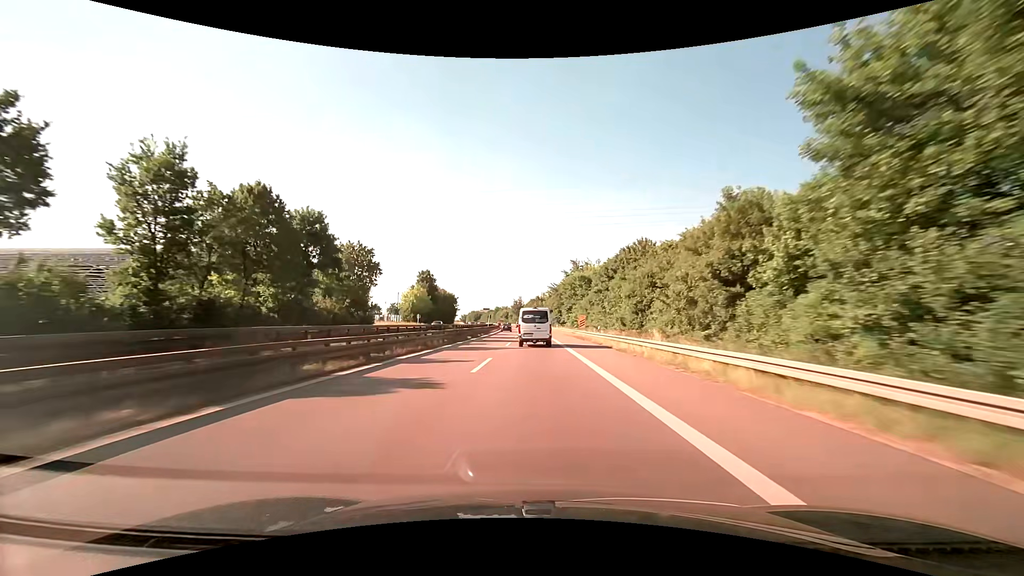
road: trunk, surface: asphalt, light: Day
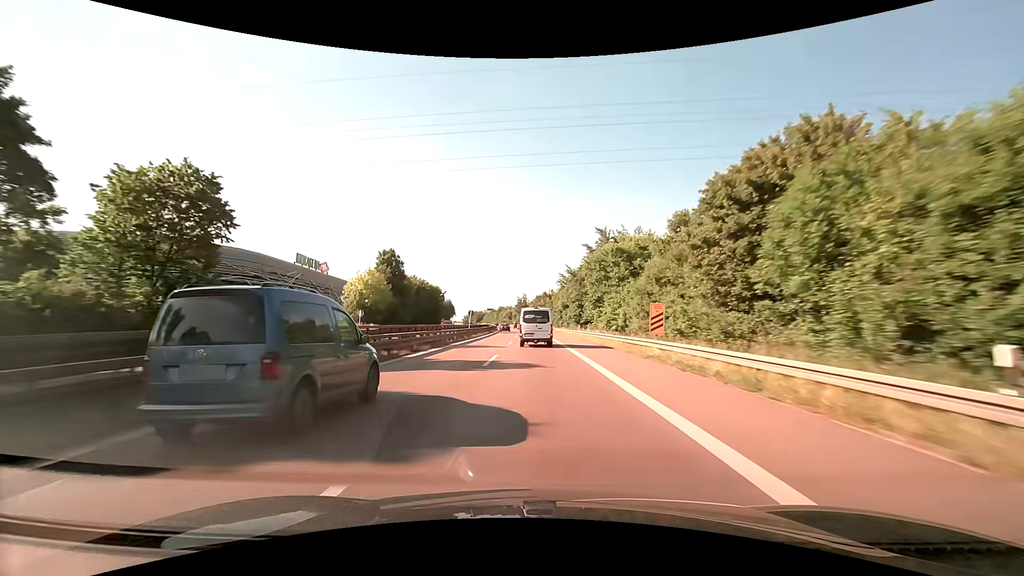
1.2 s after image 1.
(-0.3, +33.8) m; -1°
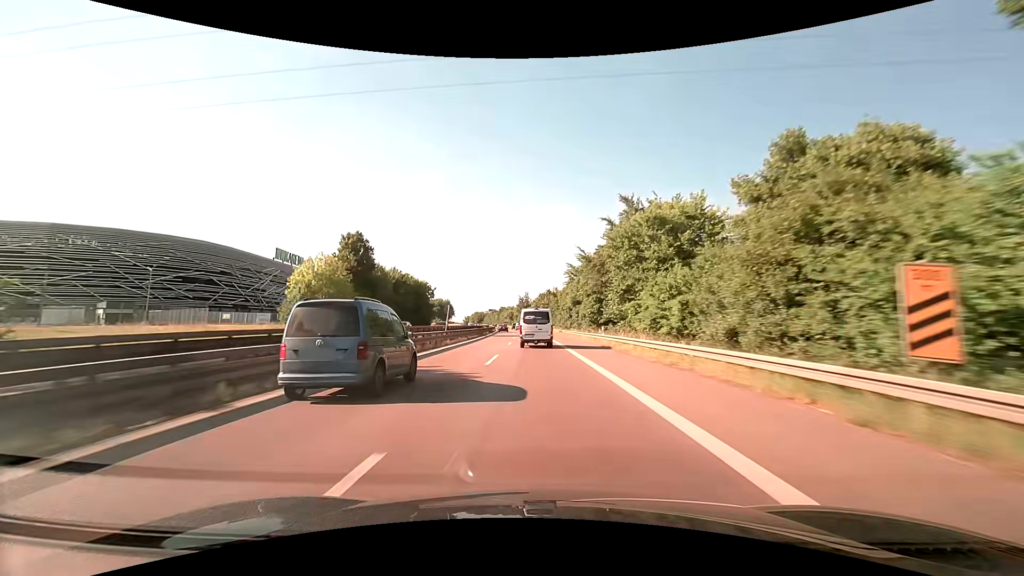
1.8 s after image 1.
(0.0, +16.9) m; 0°
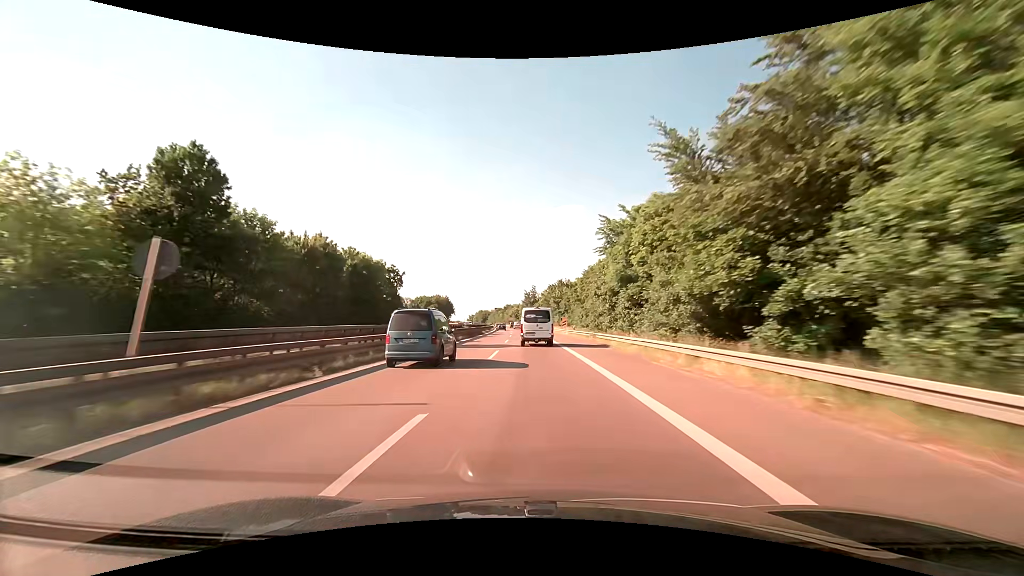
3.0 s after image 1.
(-0.3, +33.6) m; -1°
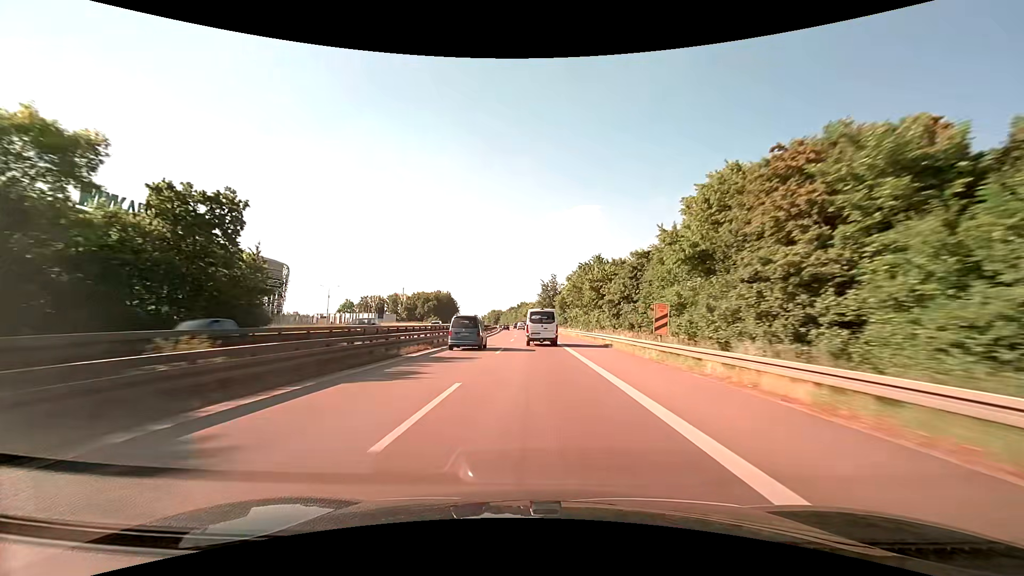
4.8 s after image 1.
(-0.9, +49.9) m; -2°
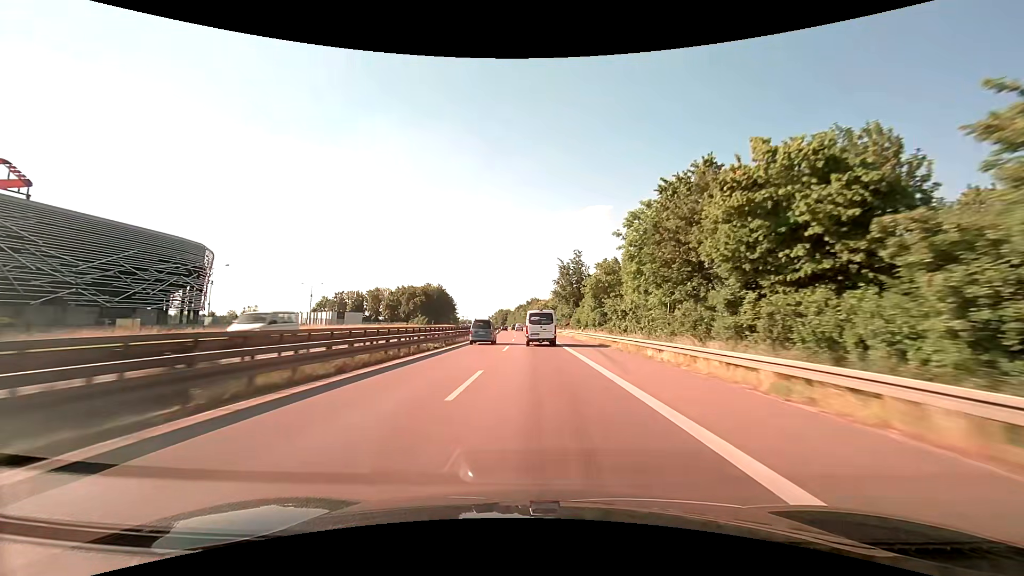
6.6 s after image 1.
(-0.7, +50.4) m; -1°
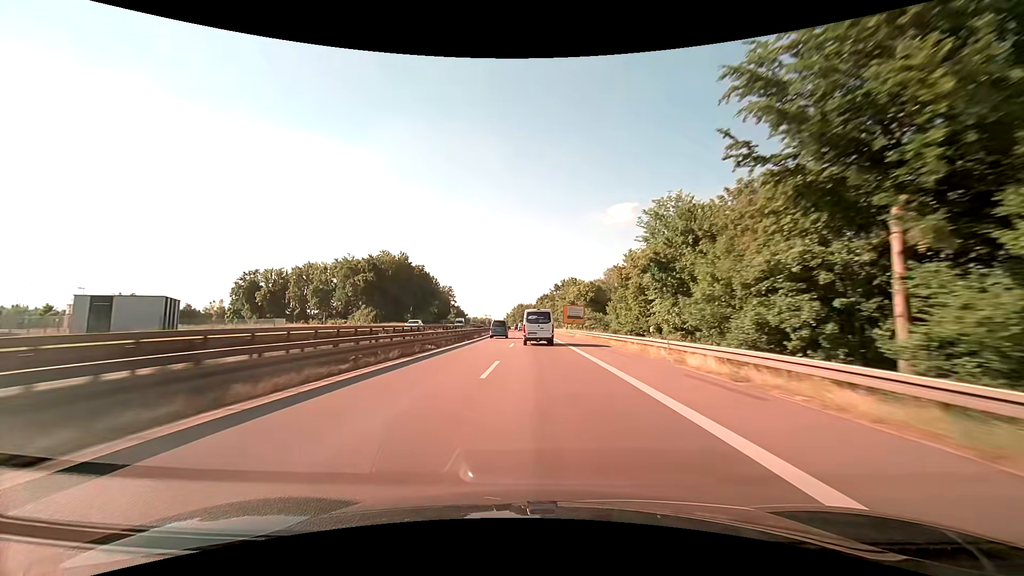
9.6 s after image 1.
(-2.4, +86.5) m; -3°
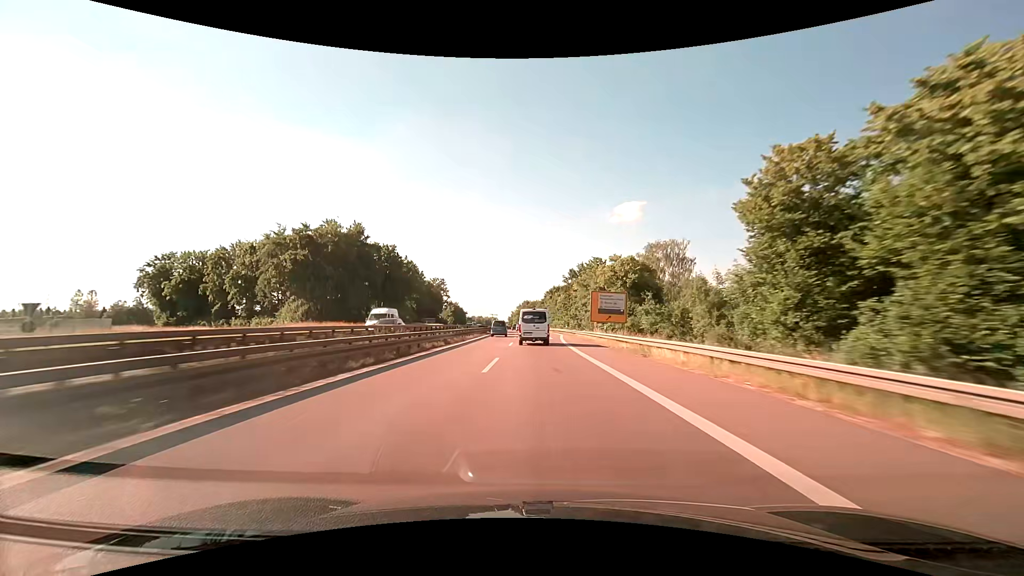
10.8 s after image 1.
(-0.3, +34.4) m; -1°
(0, +10) (0, +20) (0, +30) (0, +40) (-1, +50) (-1, +60) (-1, +70) (-2, +80) (-2, +90) (-3, +100) m
